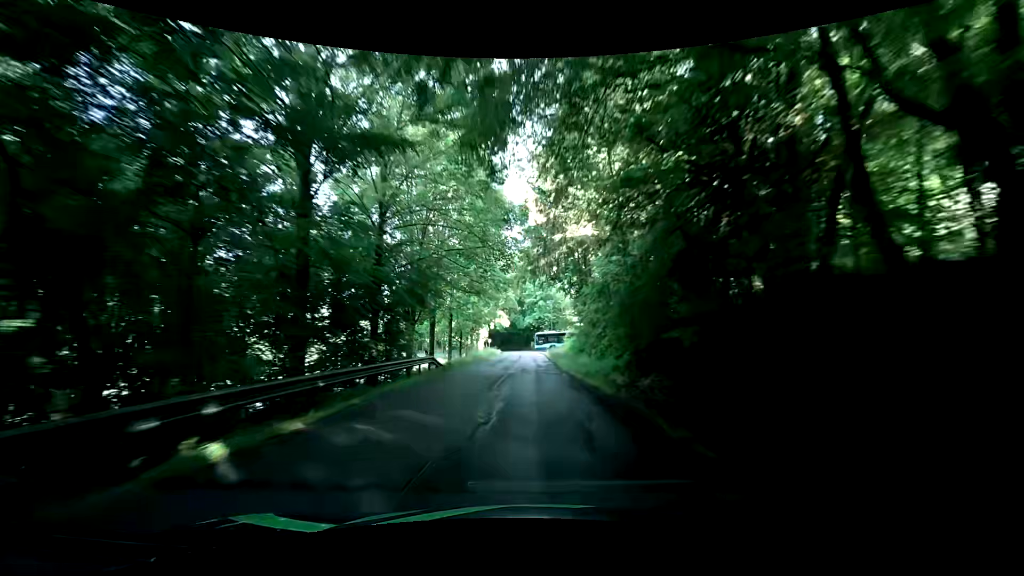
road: tertiary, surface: asphalt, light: Day
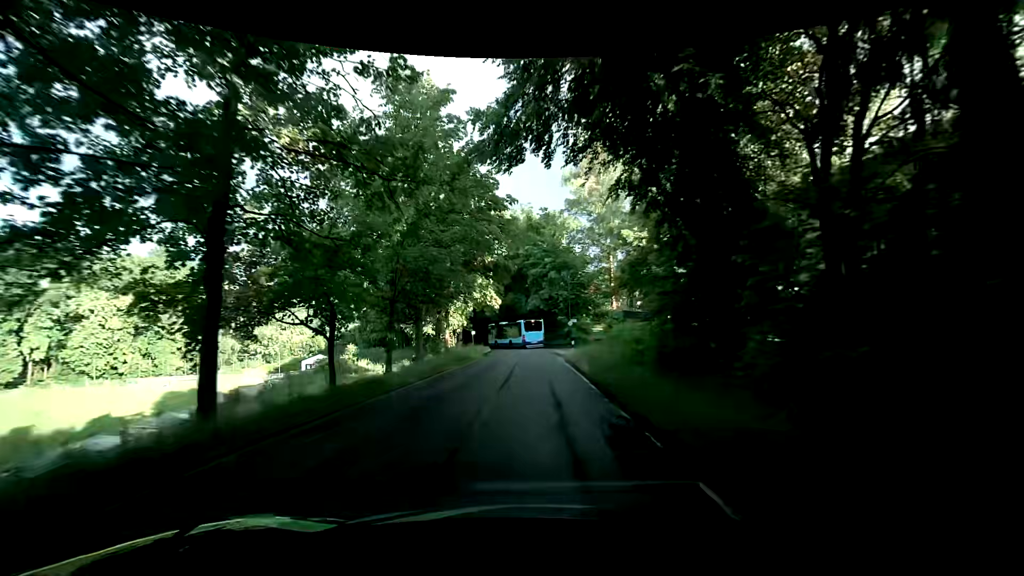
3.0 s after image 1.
(-0.7, +29.0) m; -4°
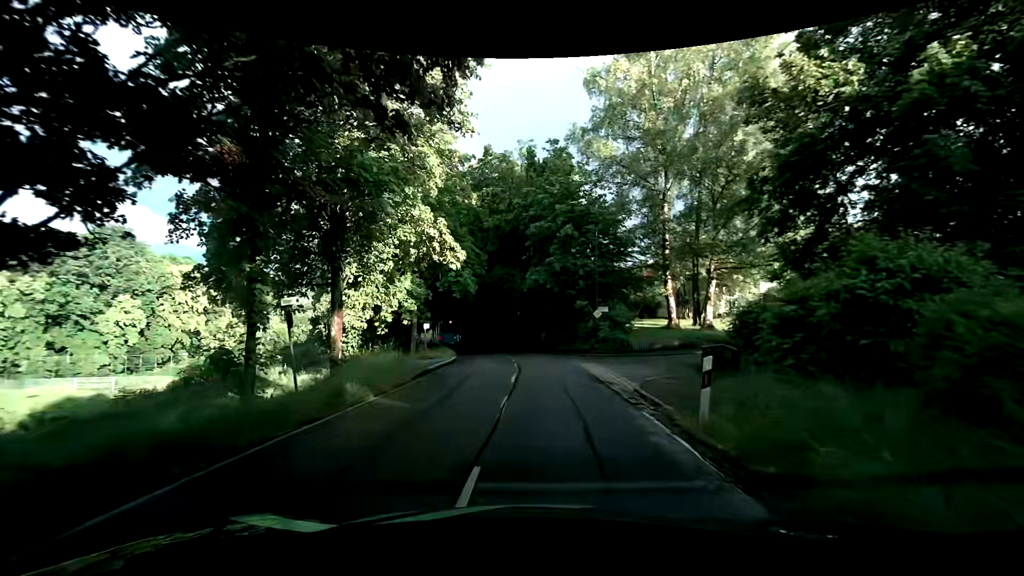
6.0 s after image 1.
(+0.4, +22.5) m; +3°
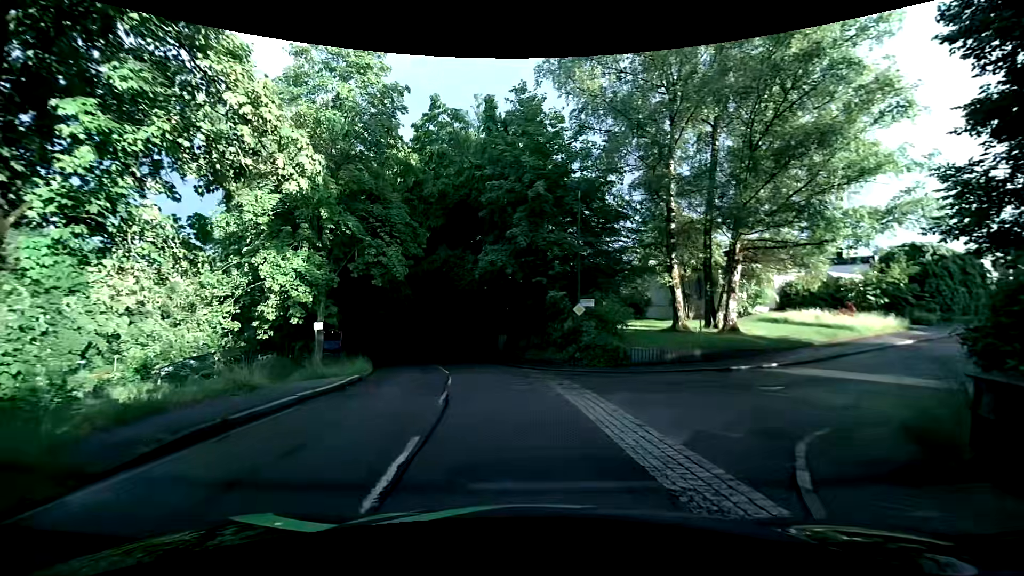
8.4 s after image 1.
(+0.1, +9.7) m; +3°
